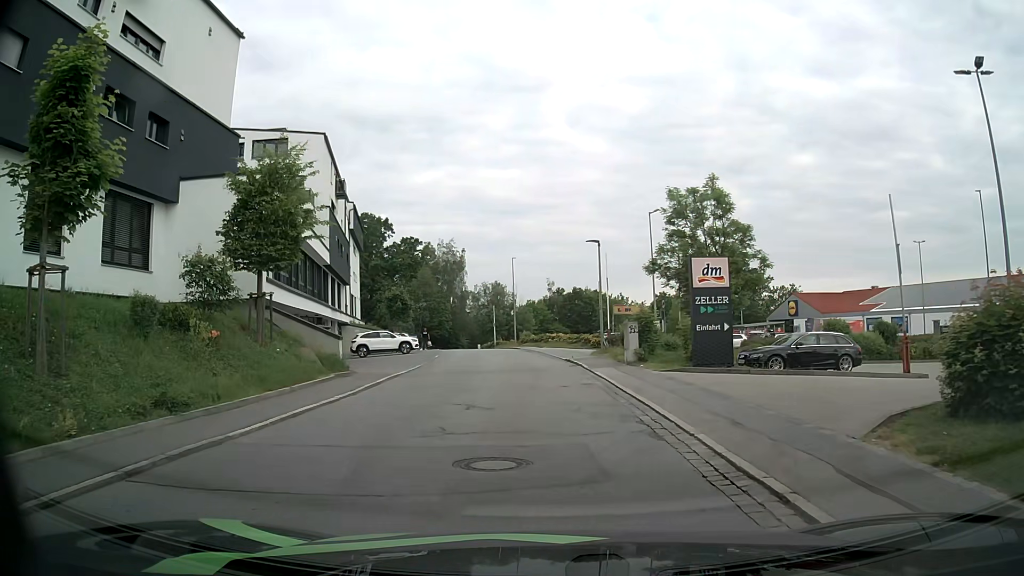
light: Day
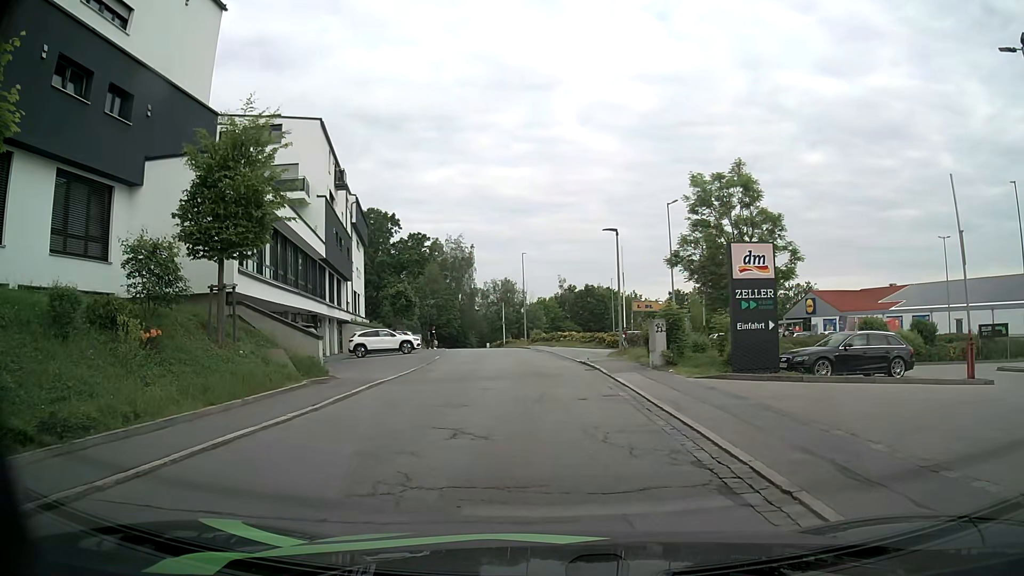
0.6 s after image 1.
(0.0, +3.0) m; -1°
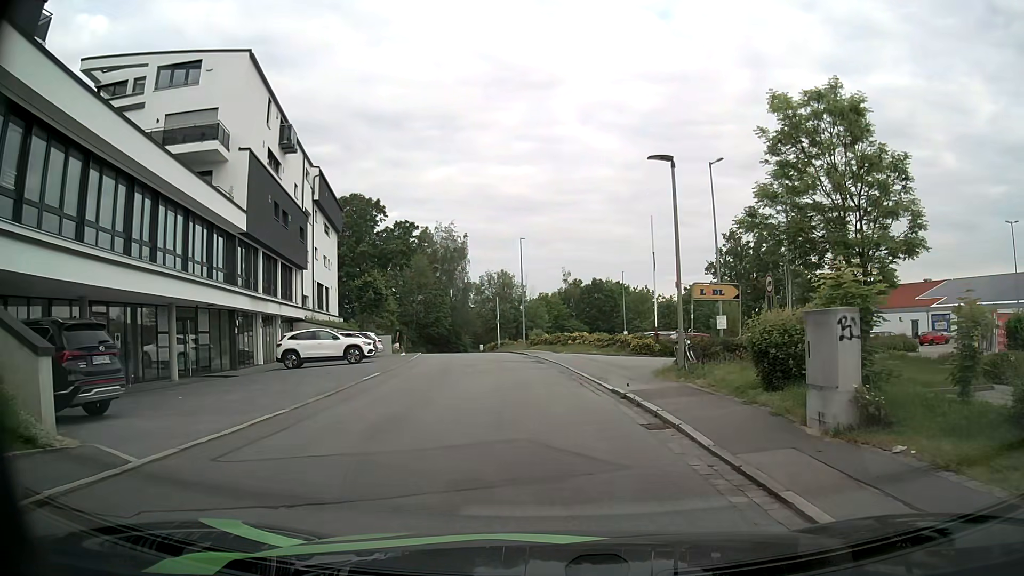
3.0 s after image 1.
(0.0, +11.6) m; +1°
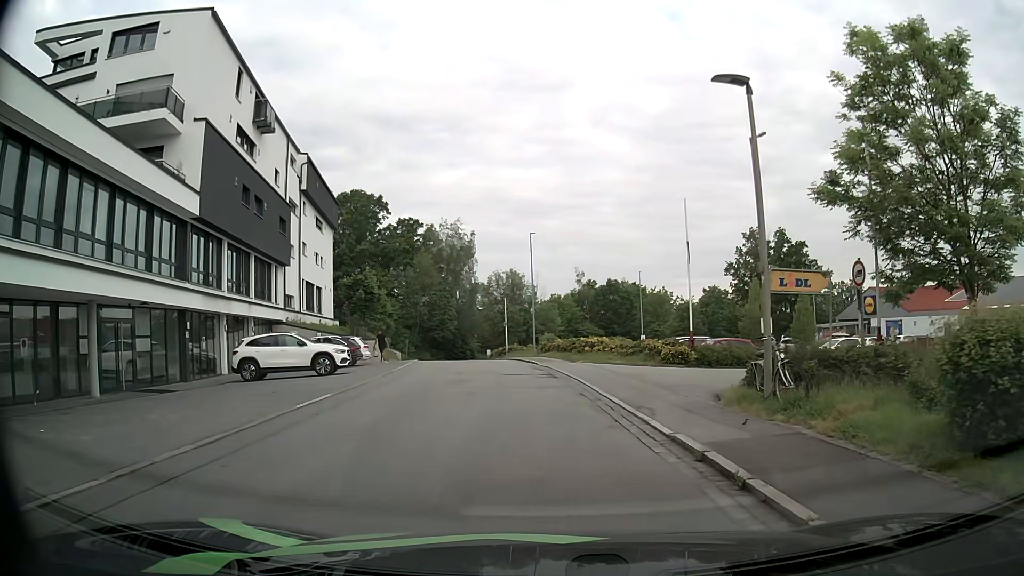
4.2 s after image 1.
(-0.1, +5.4) m; -3°
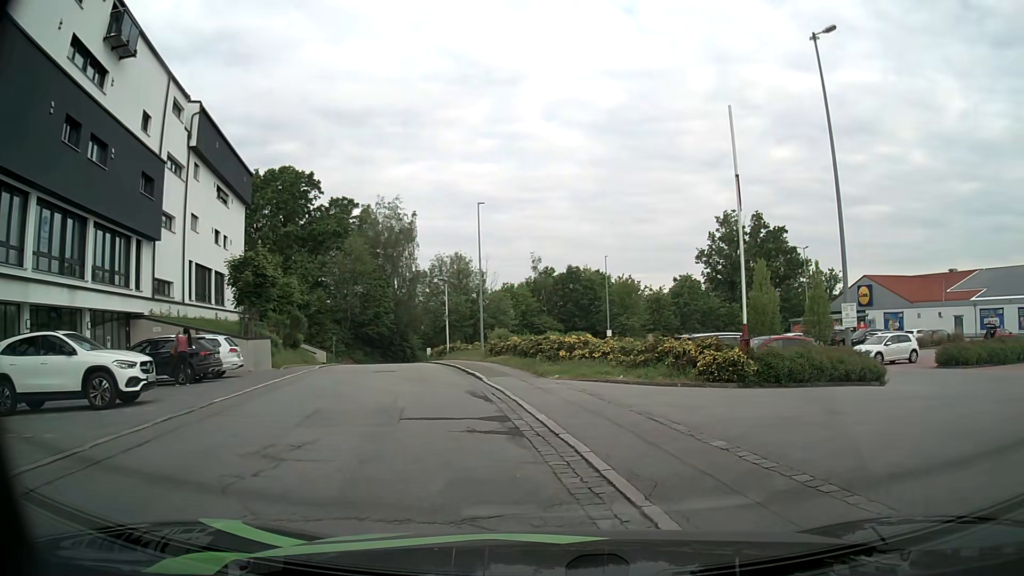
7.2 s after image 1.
(+0.1, +11.2) m; +4°
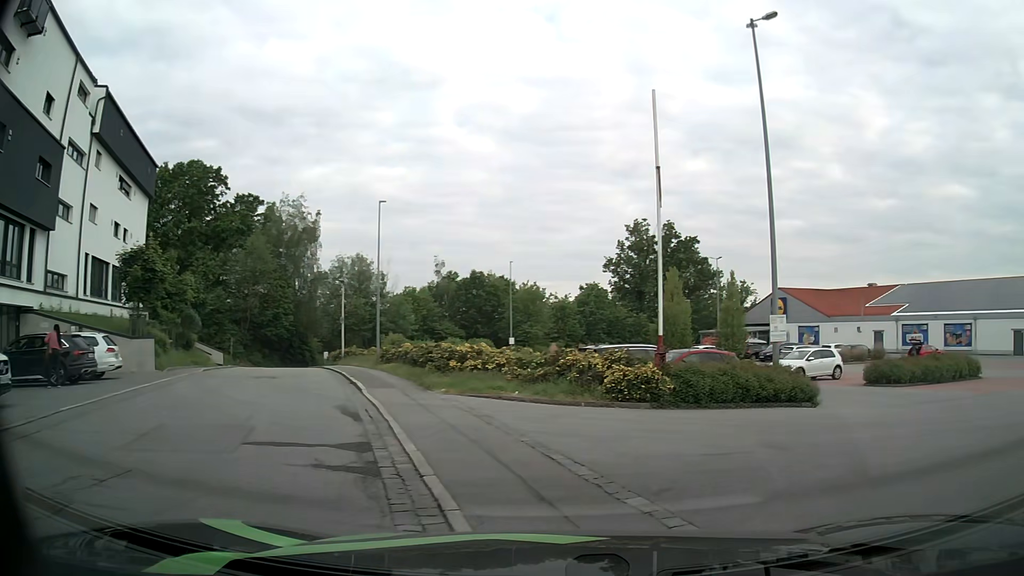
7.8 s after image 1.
(+0.1, +2.0) m; +10°
